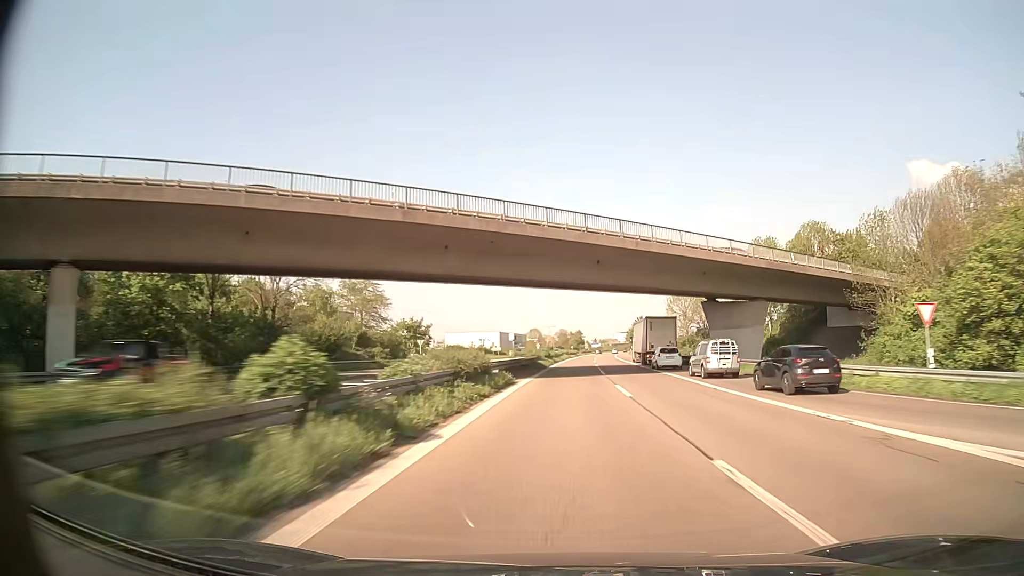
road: trunk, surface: asphalt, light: Day
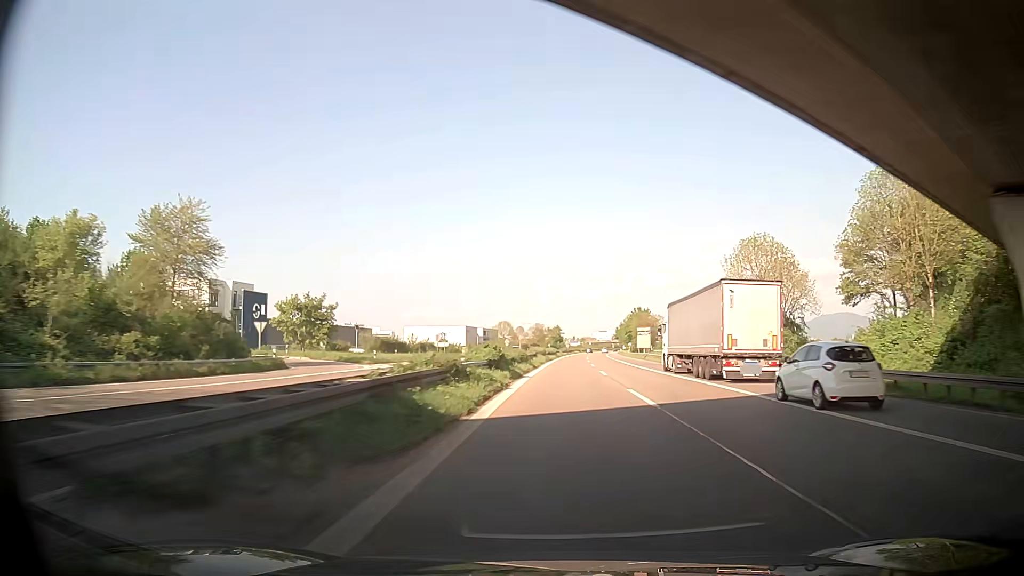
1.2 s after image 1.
(+0.7, +40.7) m; +1°
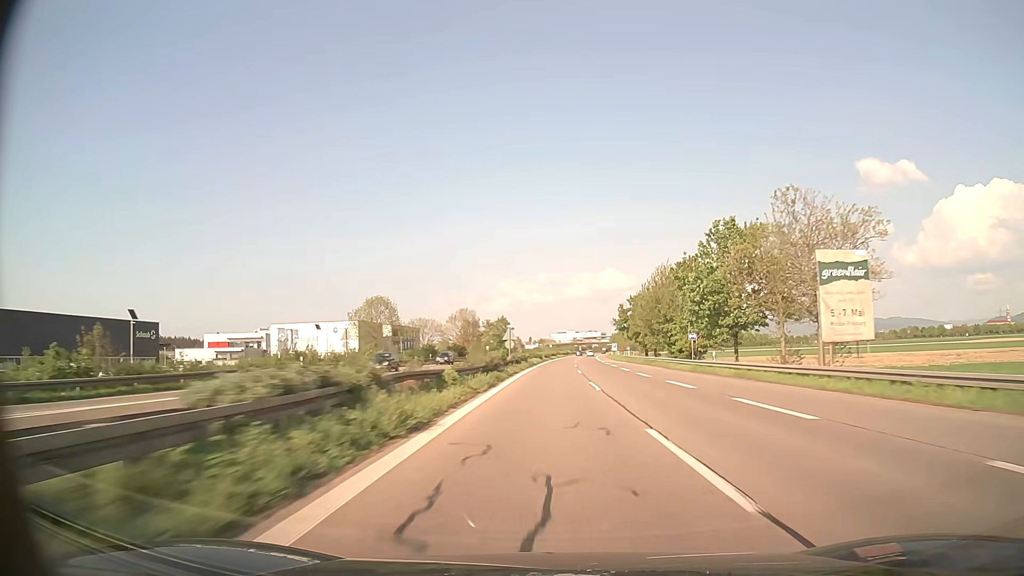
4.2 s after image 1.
(+4.5, +101.0) m; +4°
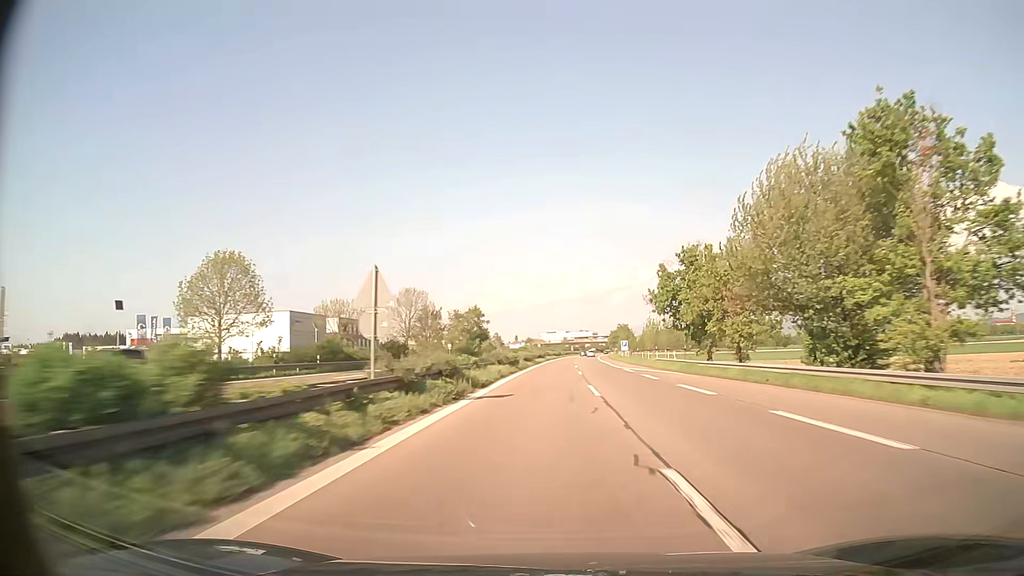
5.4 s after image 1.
(+0.4, +40.6) m; +1°
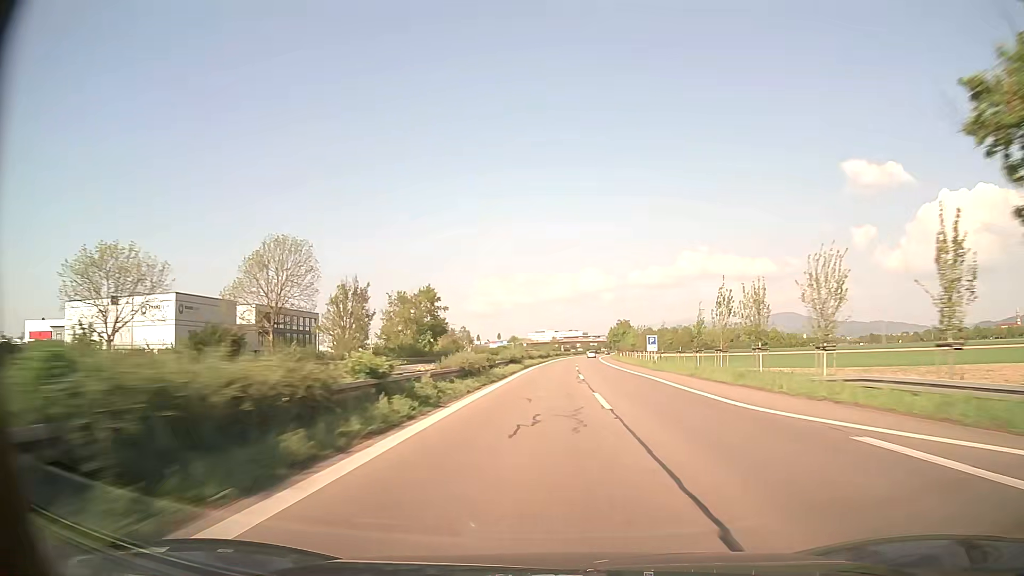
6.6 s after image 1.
(+0.4, +40.8) m; +1°
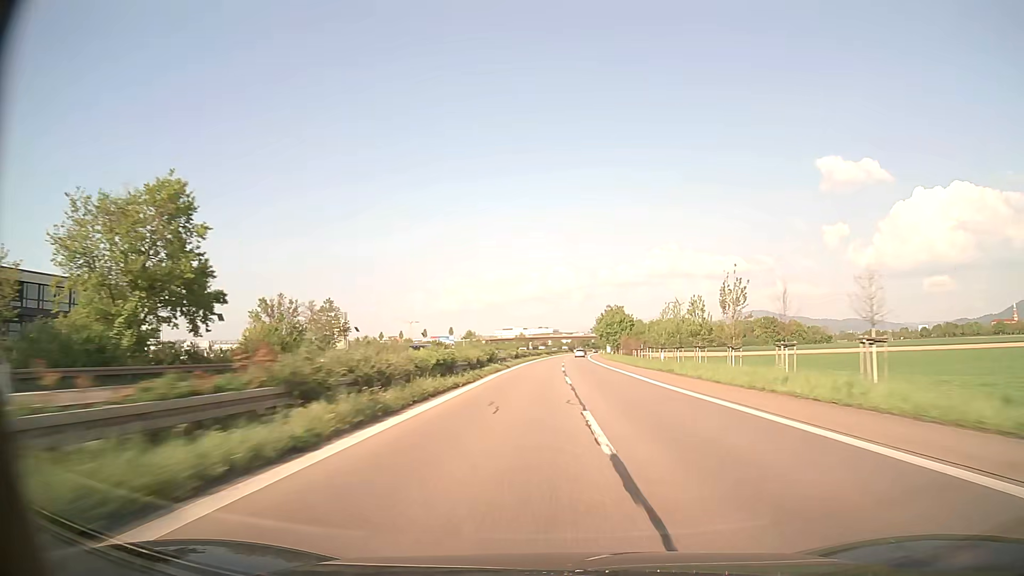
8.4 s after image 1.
(+1.4, +61.6) m; +3°
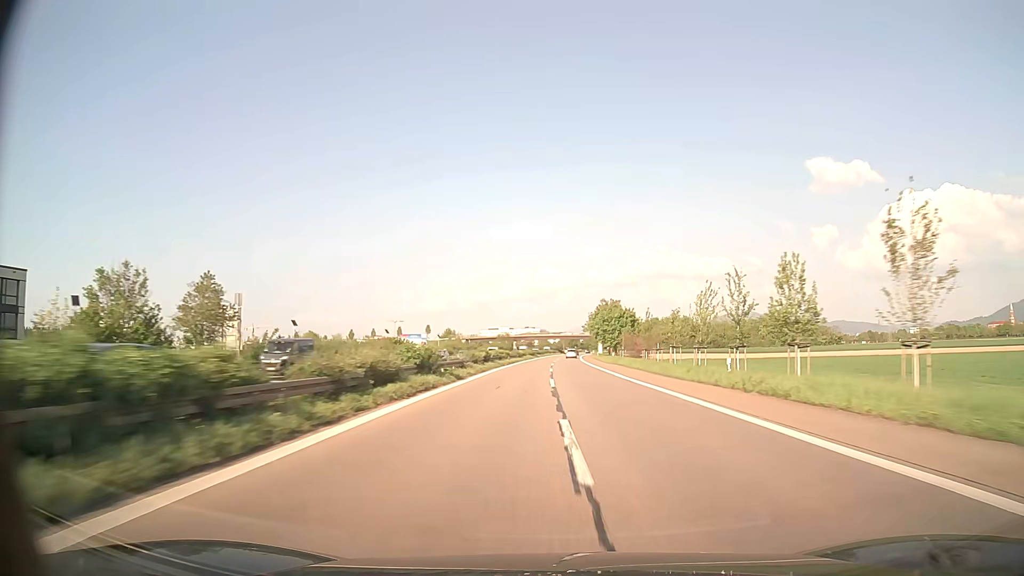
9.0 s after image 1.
(+0.2, +20.5) m; +1°
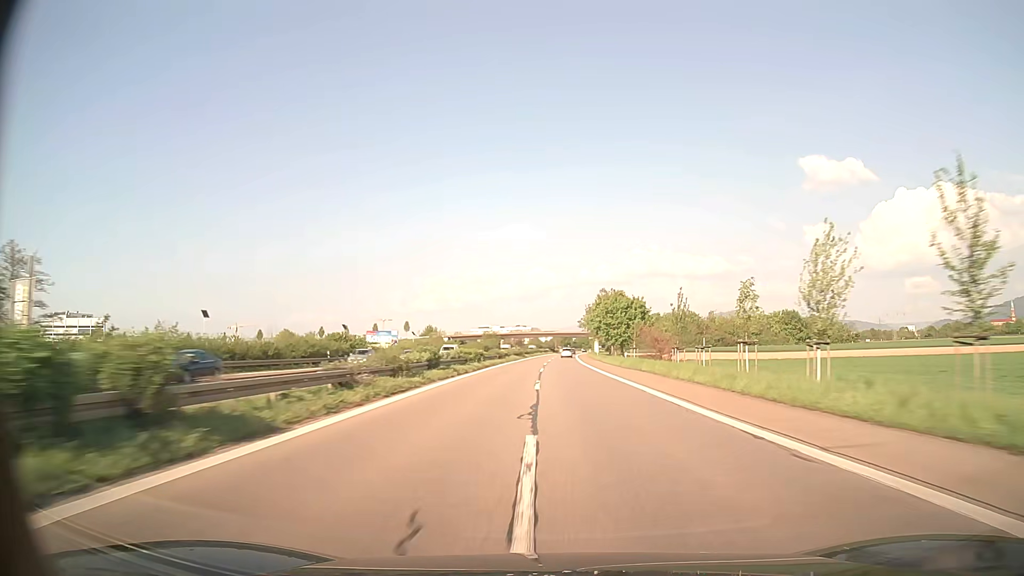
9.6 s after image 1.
(+0.1, +20.4) m; +1°
(0, +10) (0, +20) (0, +30) (0, +40) (0, +50) (+1, +60) (+1, +70) (+1, +80) (+1, +90) (+2, +100) m
